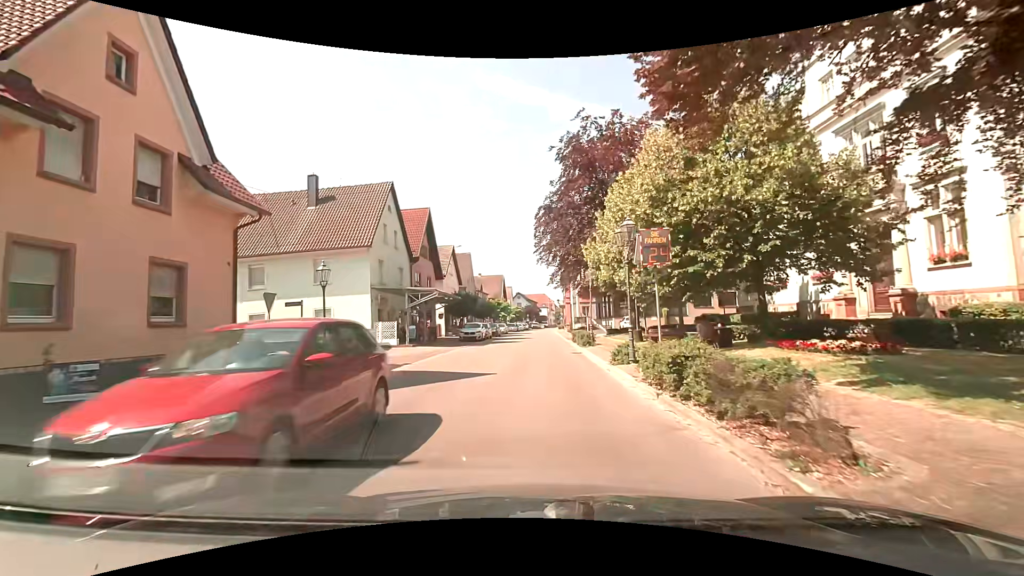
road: residential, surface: asphalt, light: Day
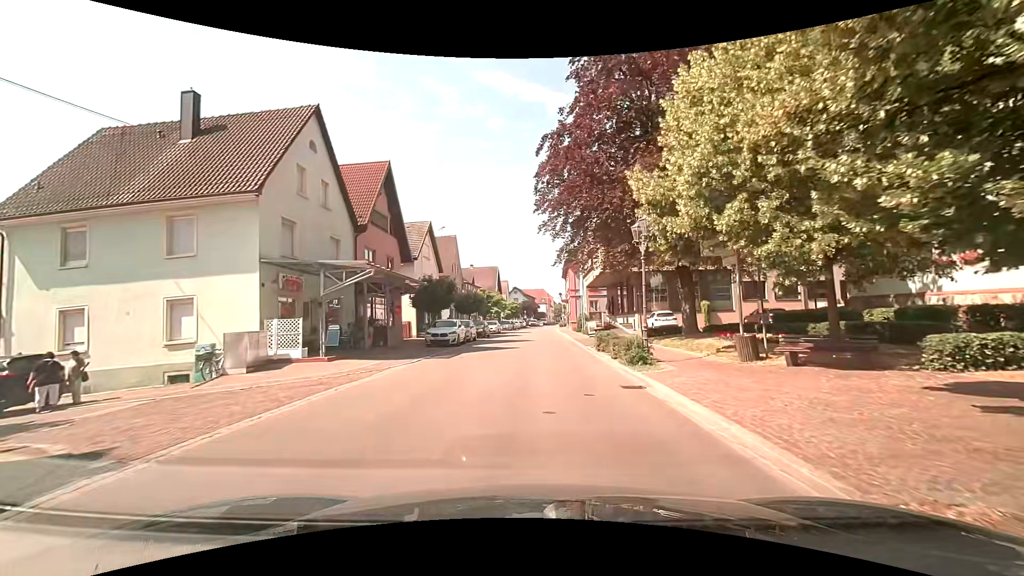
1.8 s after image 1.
(0.0, +12.5) m; +1°
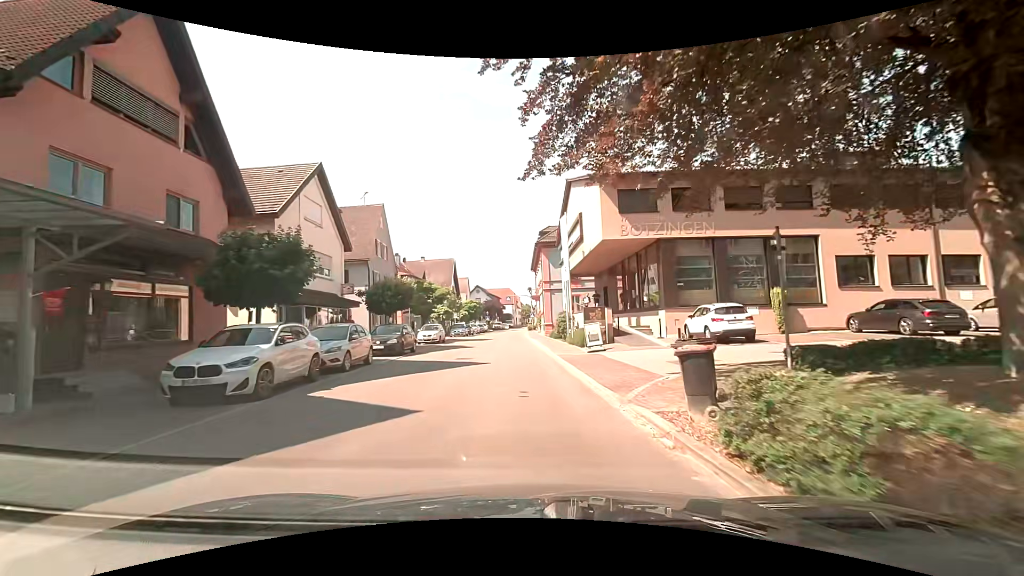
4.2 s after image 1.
(+0.2, +17.4) m; +2°
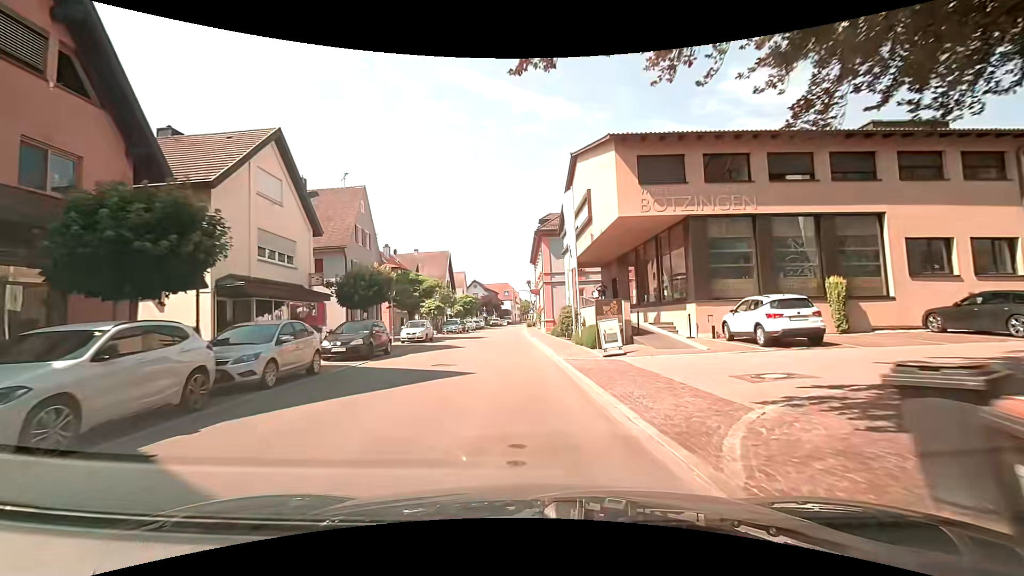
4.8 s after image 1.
(+0.1, +4.5) m; +1°
